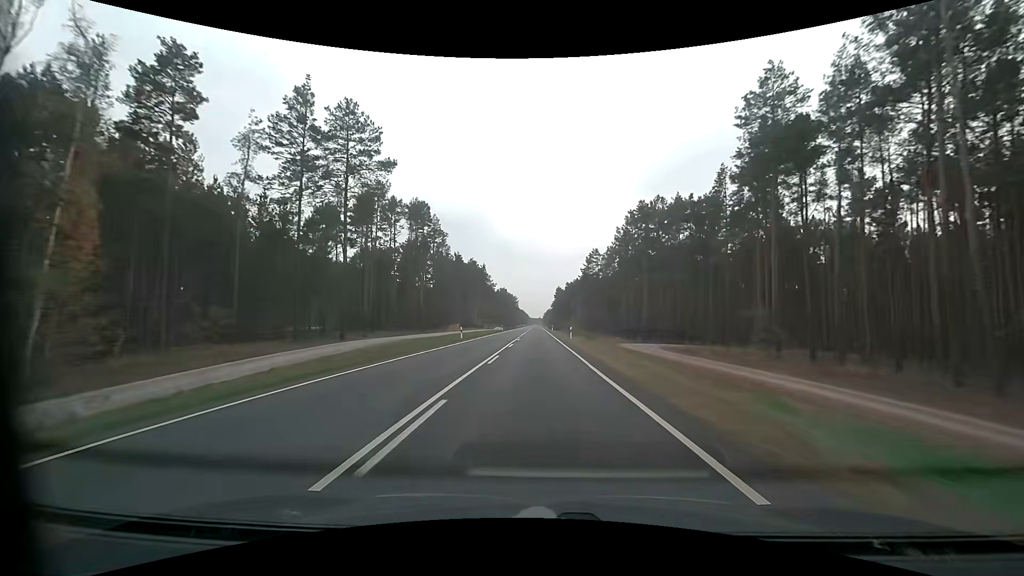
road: primary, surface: asphalt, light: Day
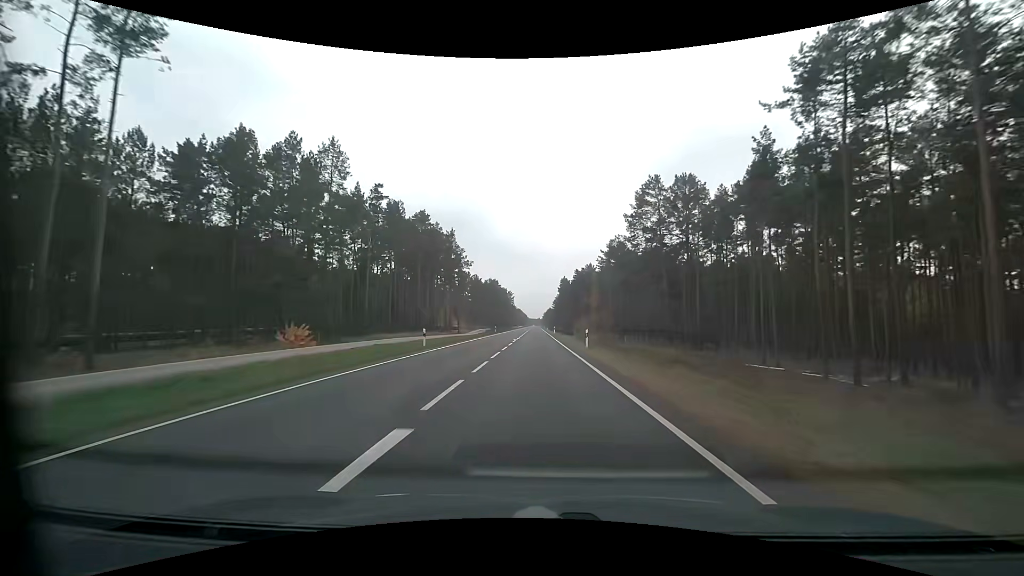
(0.0, +63.7) m; 0°
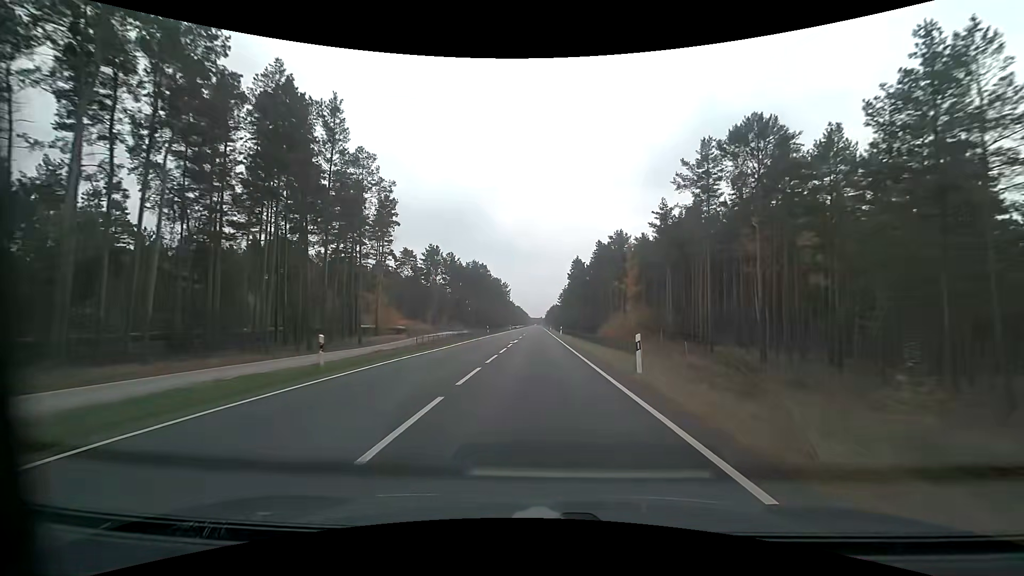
(-0.2, +63.6) m; 0°
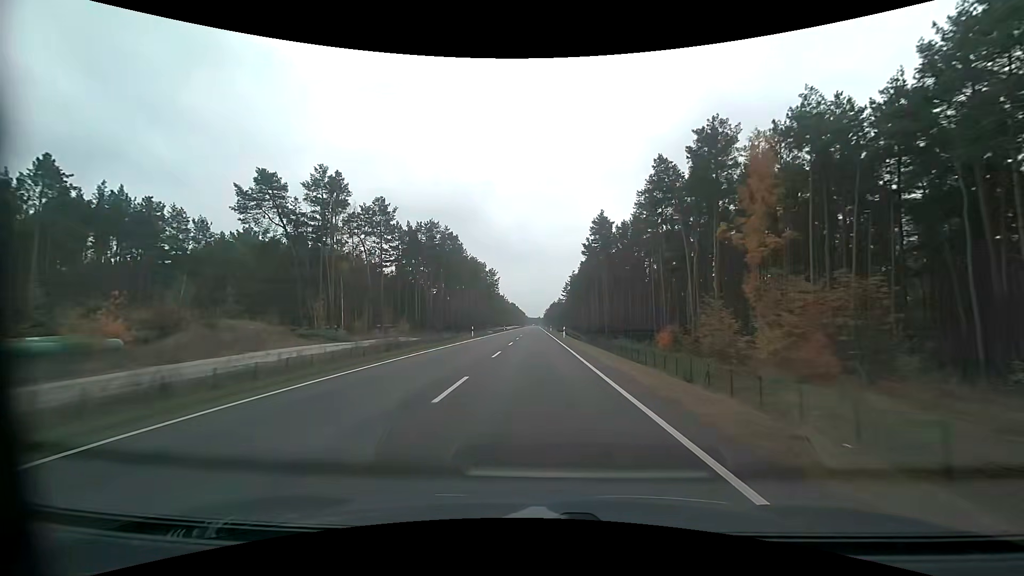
(0.0, +63.6) m; 0°
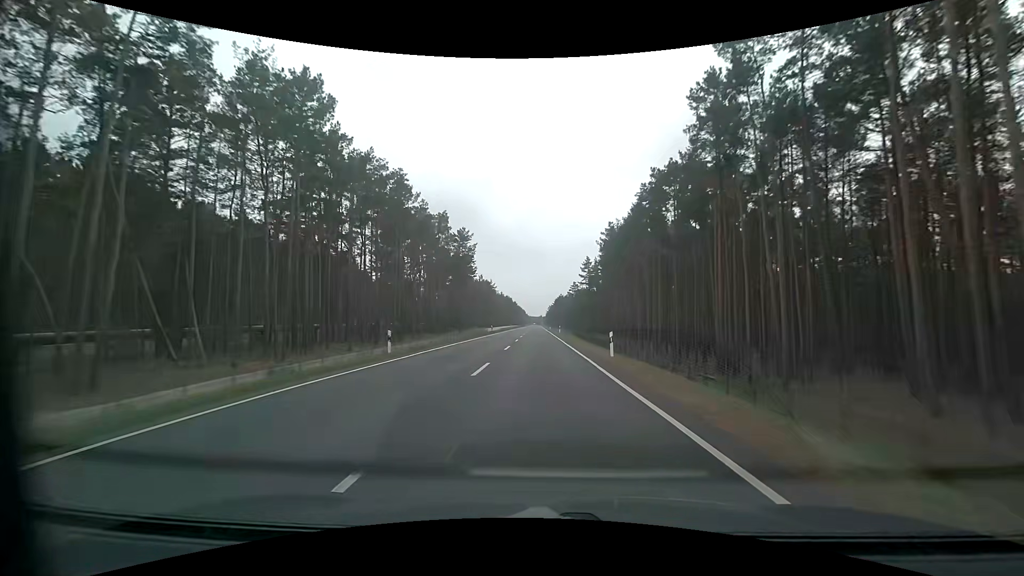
(-0.3, +79.4) m; 0°
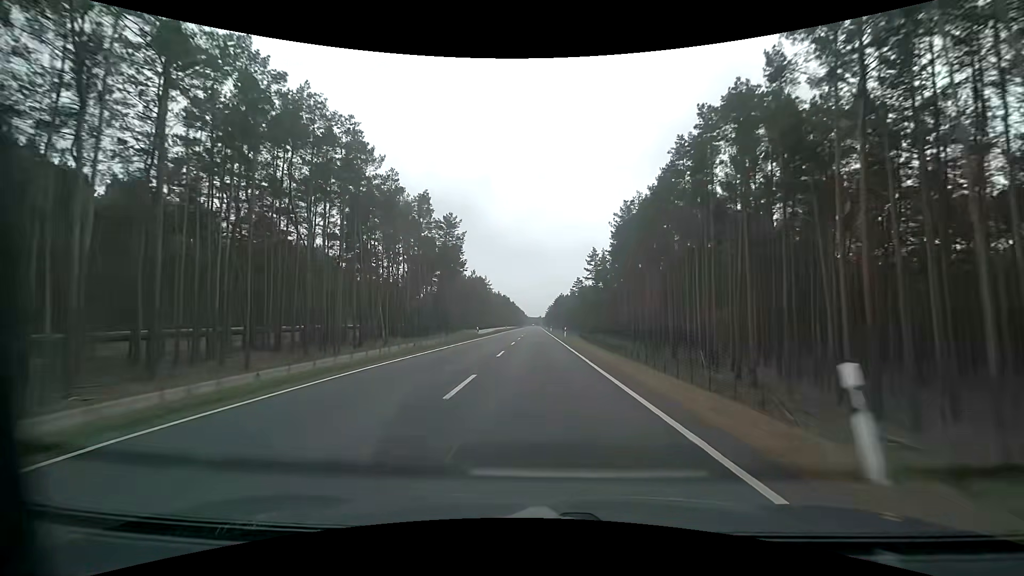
(0.0, +15.9) m; 0°
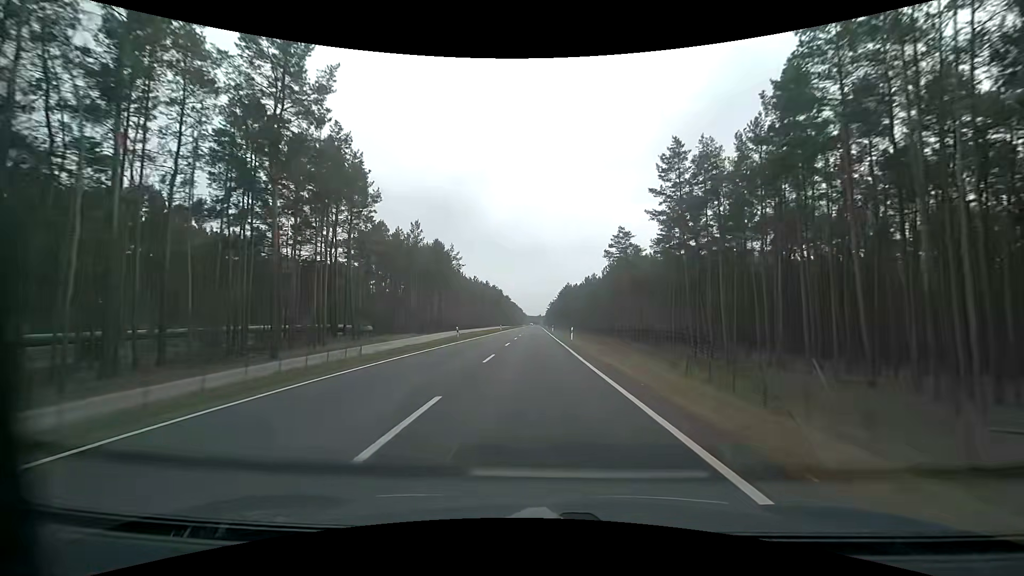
(+0.1, +63.4) m; 0°
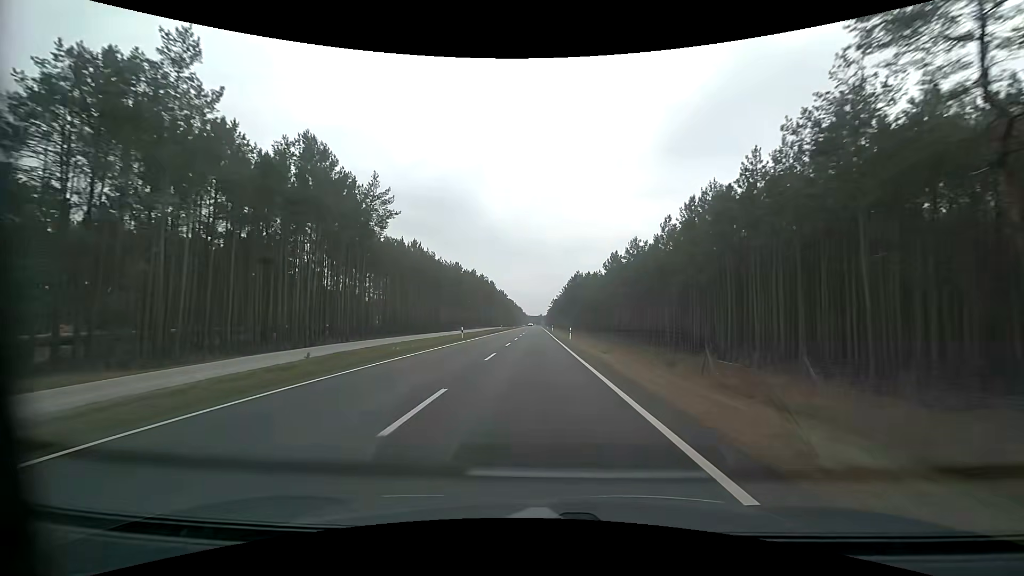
(-0.1, +47.5) m; 0°
(0, +10) (0, +20) (0, +30) (0, +40) (0, +50) (0, +60) (0, +70) (0, +80) (0, +90) (0, +100) m
